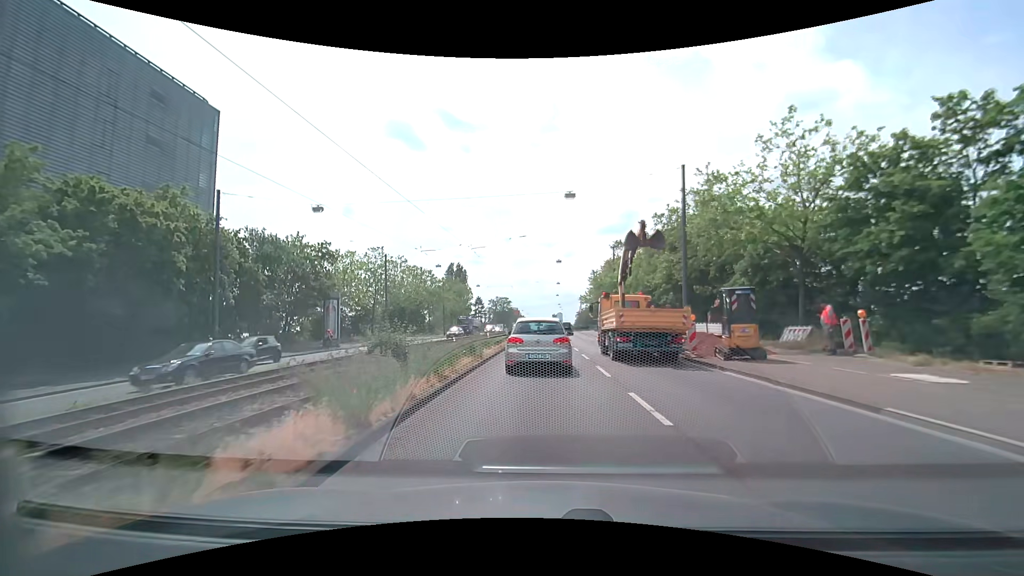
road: primary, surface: asphalt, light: Day
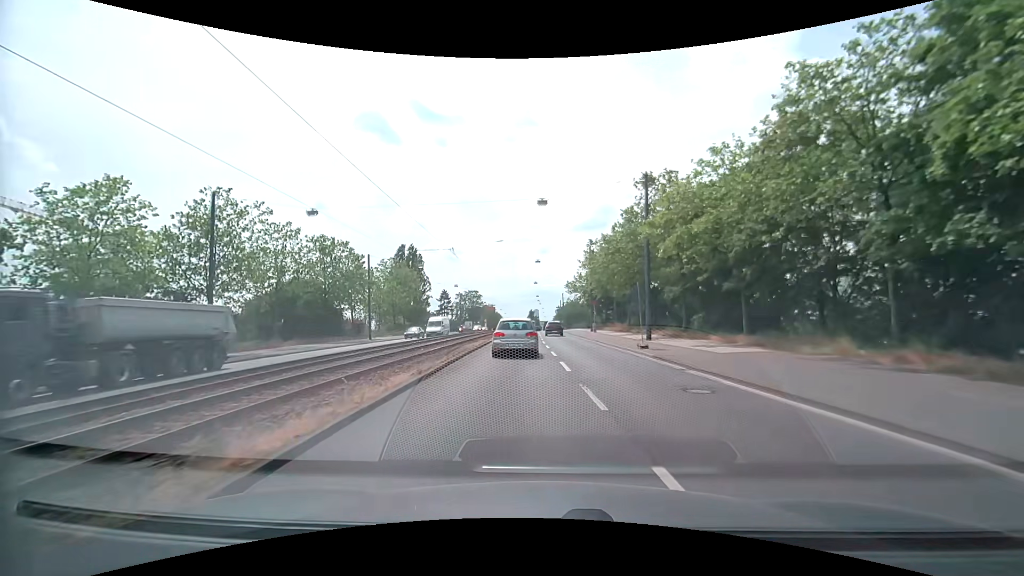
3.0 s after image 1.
(+0.6, +29.3) m; +2°
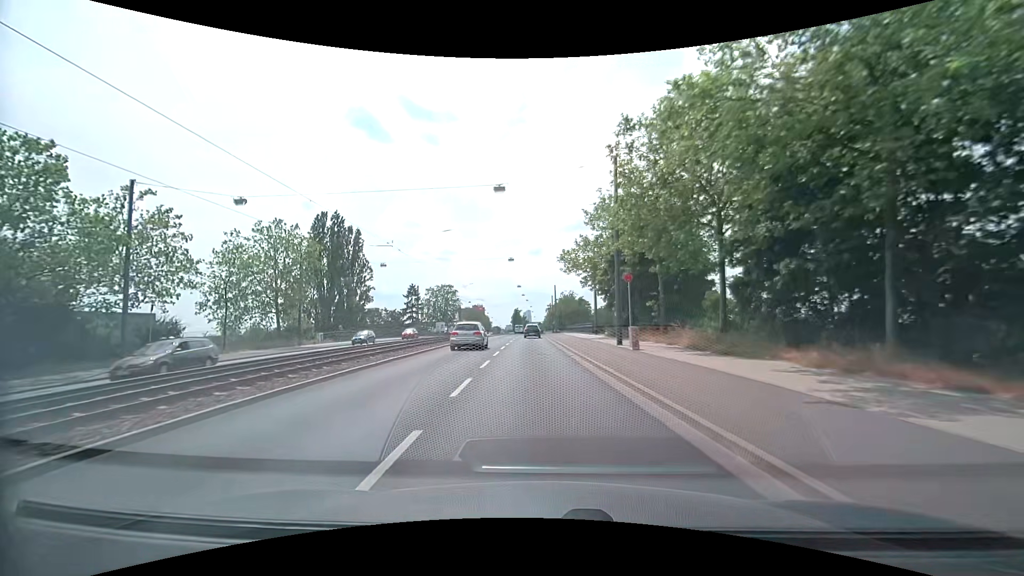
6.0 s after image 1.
(+1.7, +34.5) m; +2°
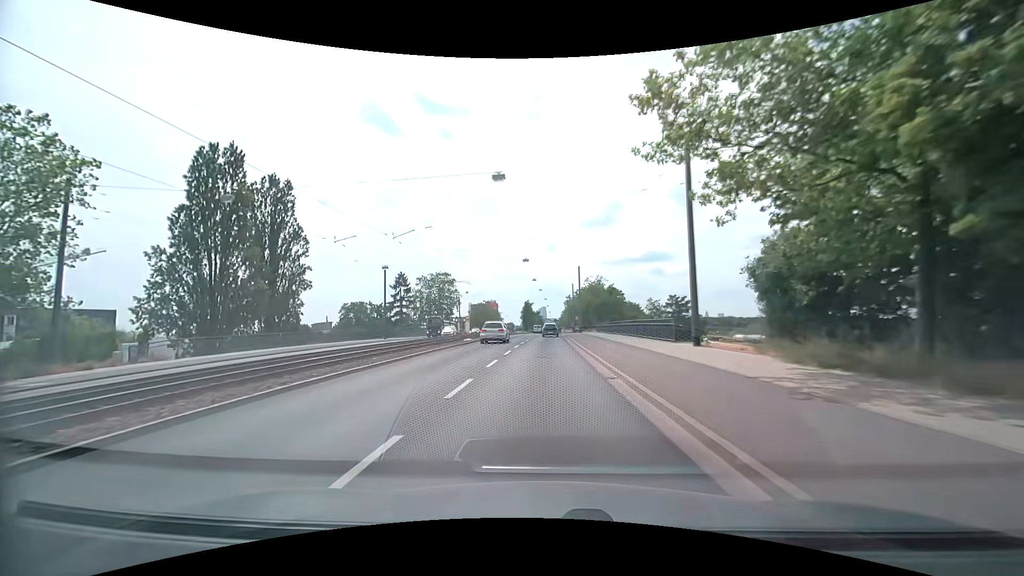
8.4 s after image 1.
(-0.5, +30.6) m; -1°
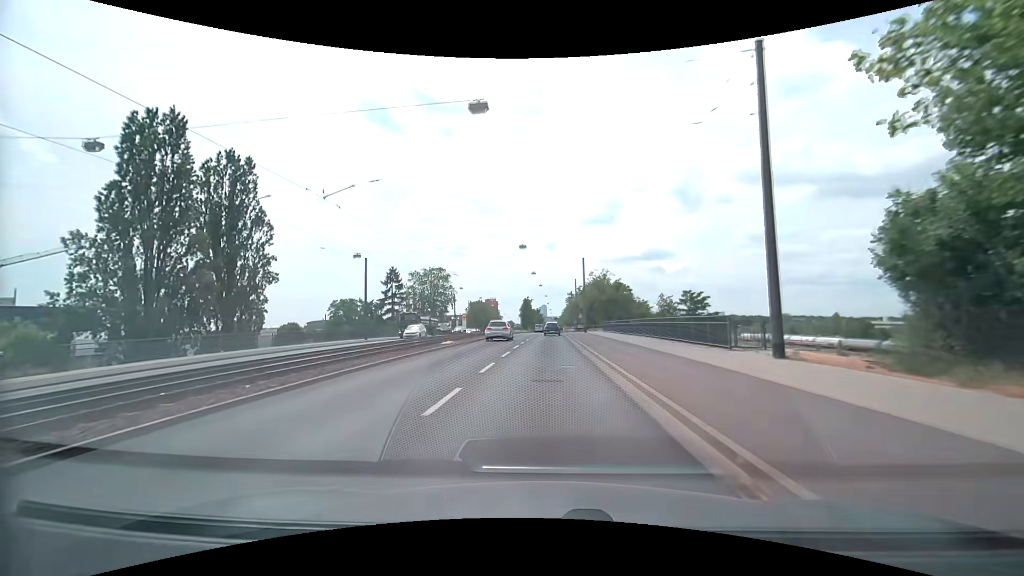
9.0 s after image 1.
(0.0, +8.0) m; -1°
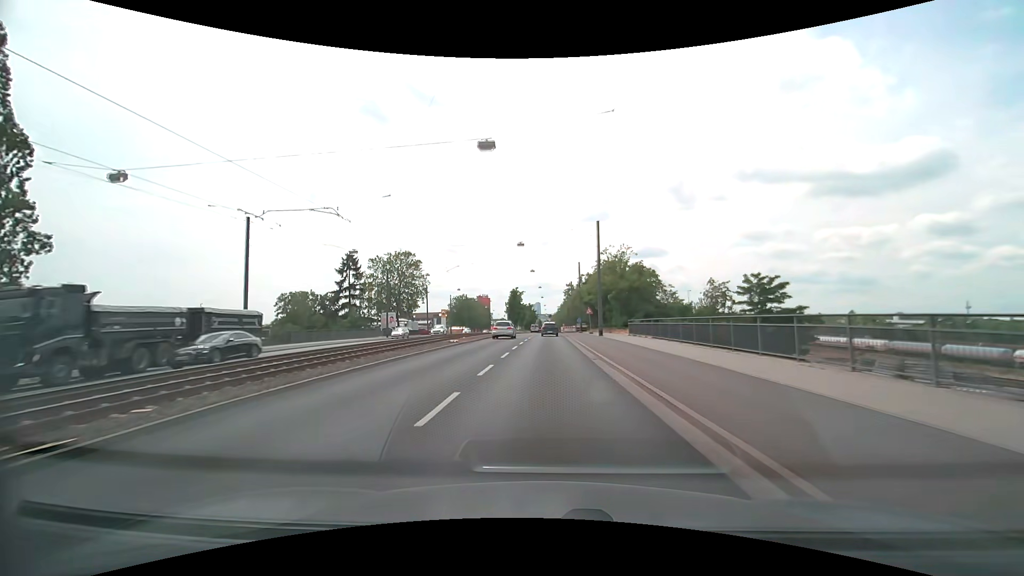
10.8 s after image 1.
(+0.2, +24.8) m; +1°
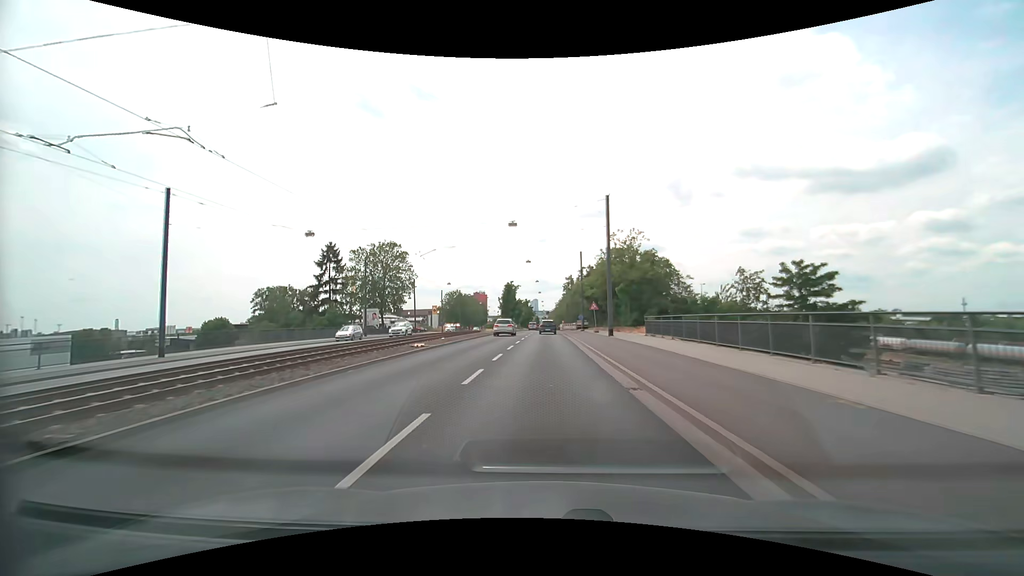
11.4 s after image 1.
(0.0, +8.2) m; 0°
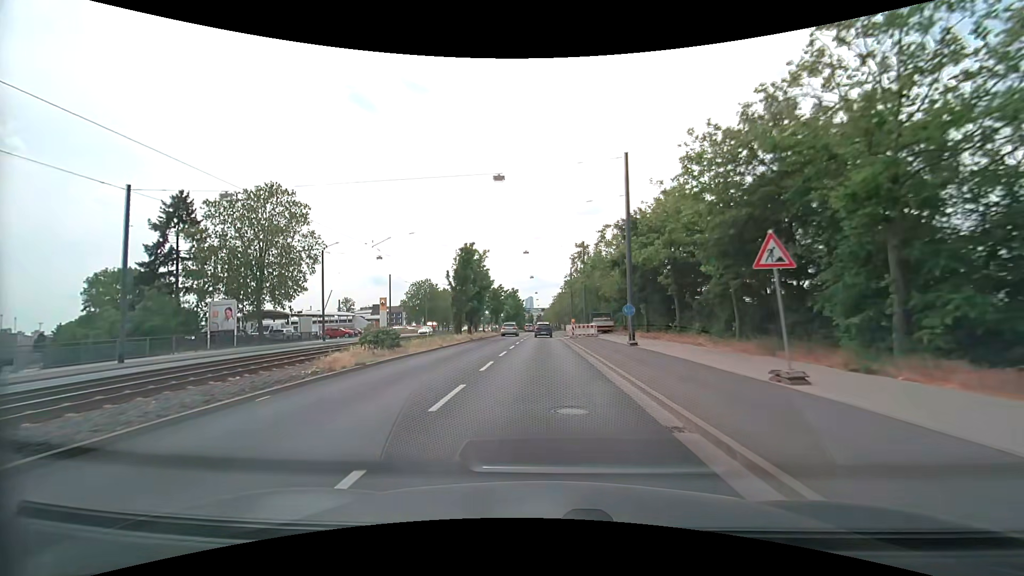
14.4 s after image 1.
(+0.2, +38.5) m; 0°
(0, +10) (0, +20) (0, +30) (0, +40) (0, +50) (0, +60) (0, +70) (0, +80) (0, +90) (0, +100) m
